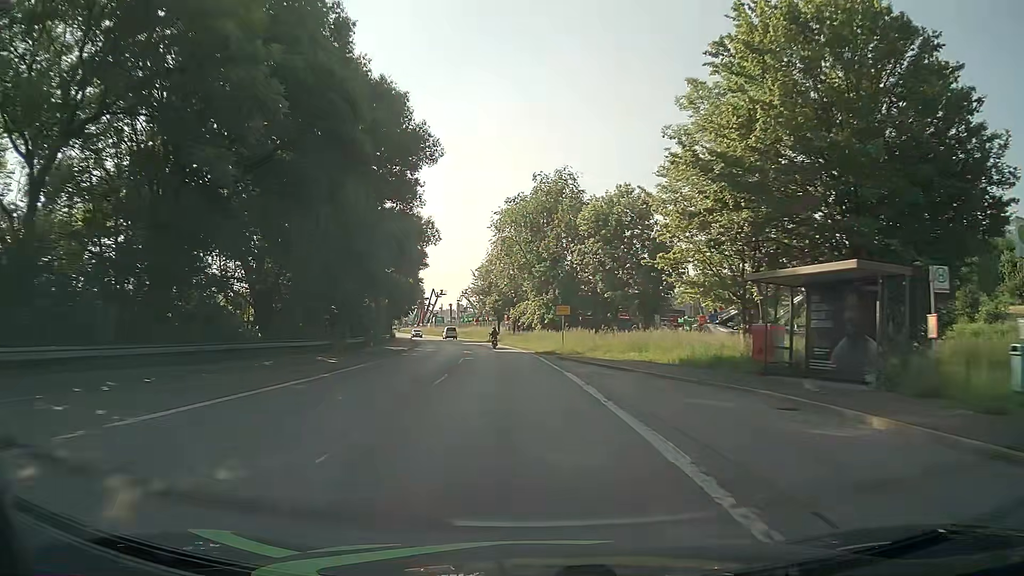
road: primary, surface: asphalt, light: Day
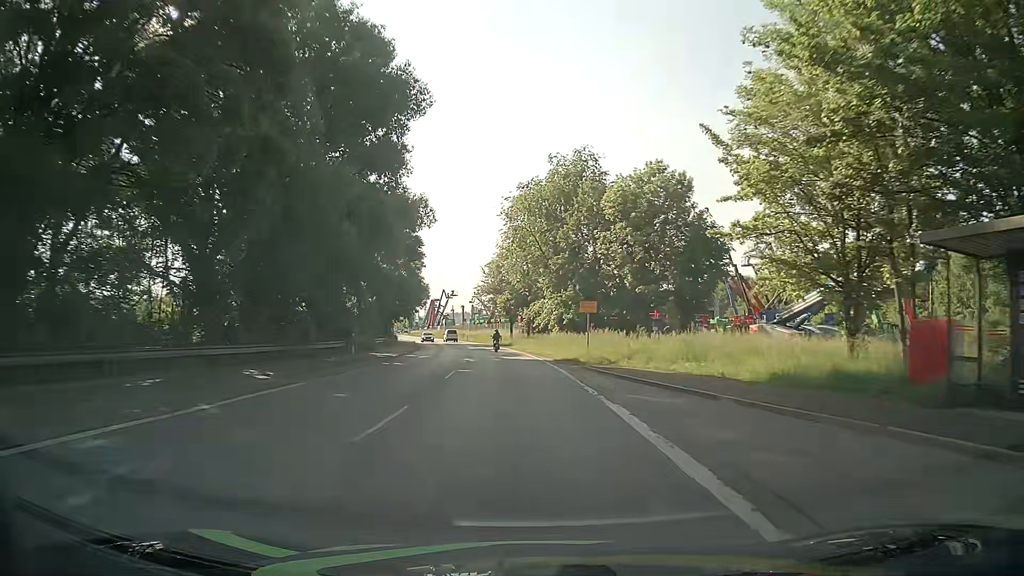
(-0.1, +8.9) m; -2°
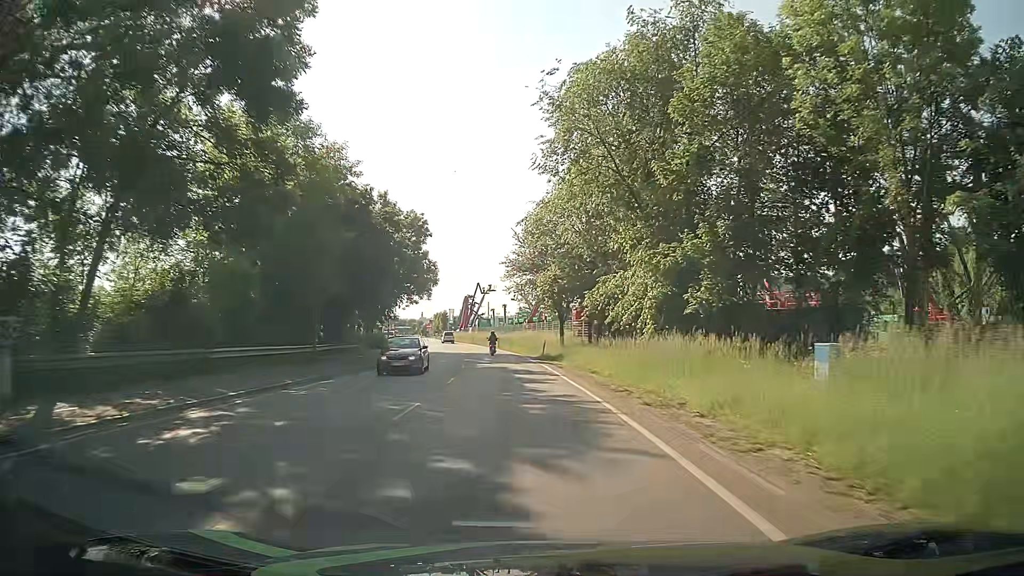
(-0.9, +31.6) m; -4°
(0, +10) (0, +20) (-1, +30) (-2, +40) (-3, +50) (-4, +60) (-6, +70) (-8, +80) (-9, +89) (-11, +99) m
